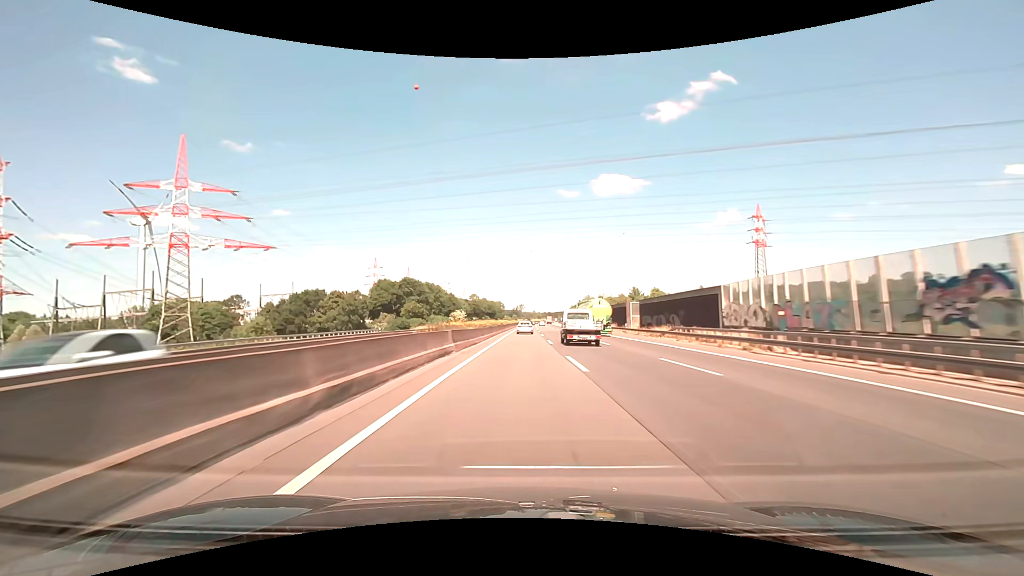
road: motorway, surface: asphalt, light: Day
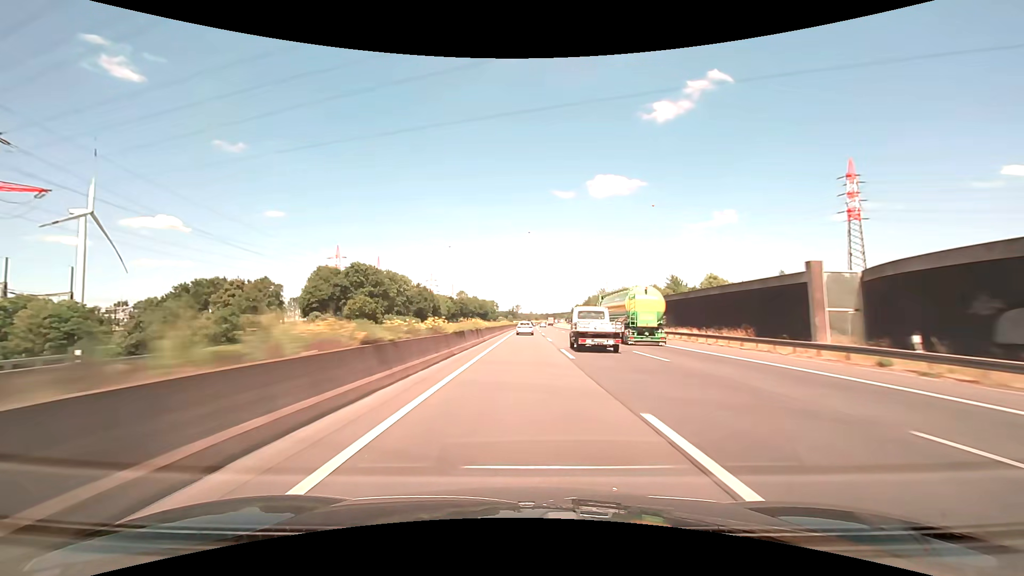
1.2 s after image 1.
(+0.1, +47.9) m; 0°
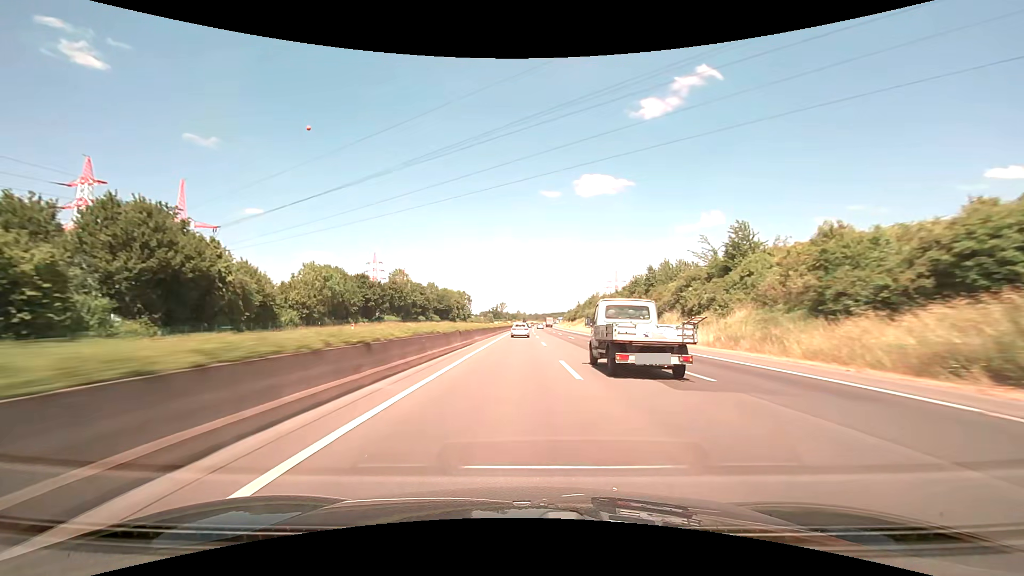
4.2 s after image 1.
(+1.7, +114.9) m; +1°
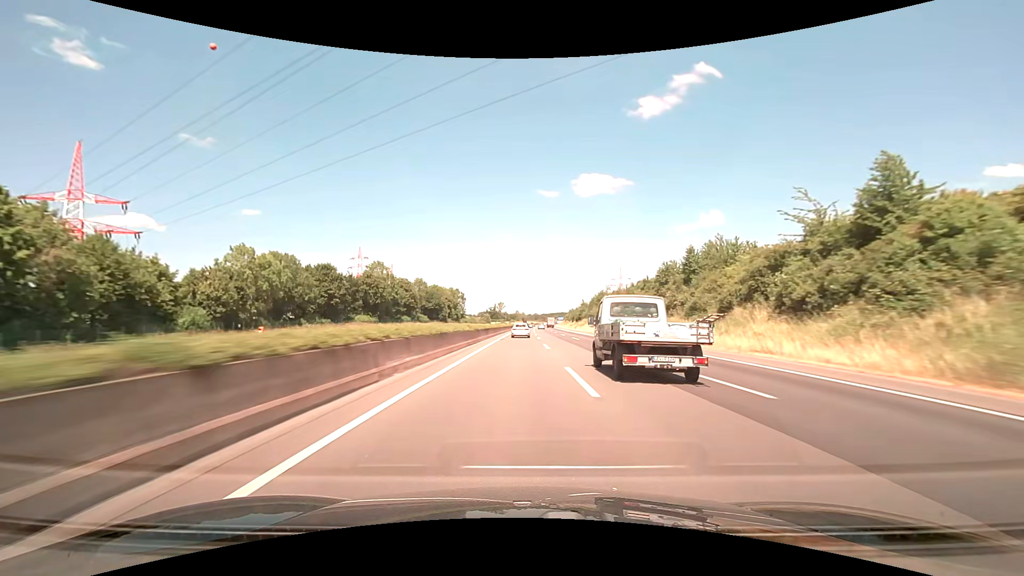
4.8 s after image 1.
(0.0, +22.2) m; 0°
